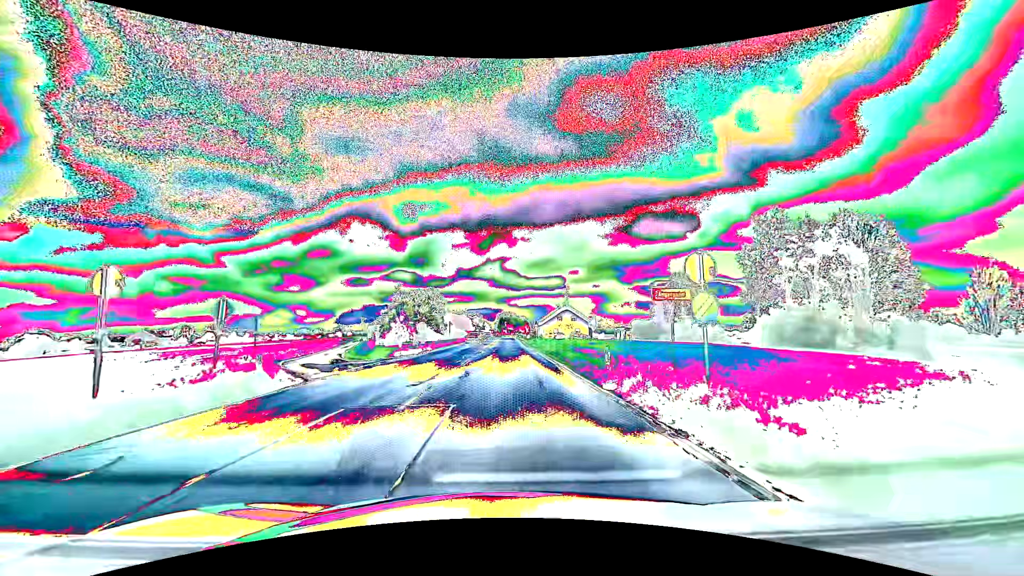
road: primary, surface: asphalt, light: Day
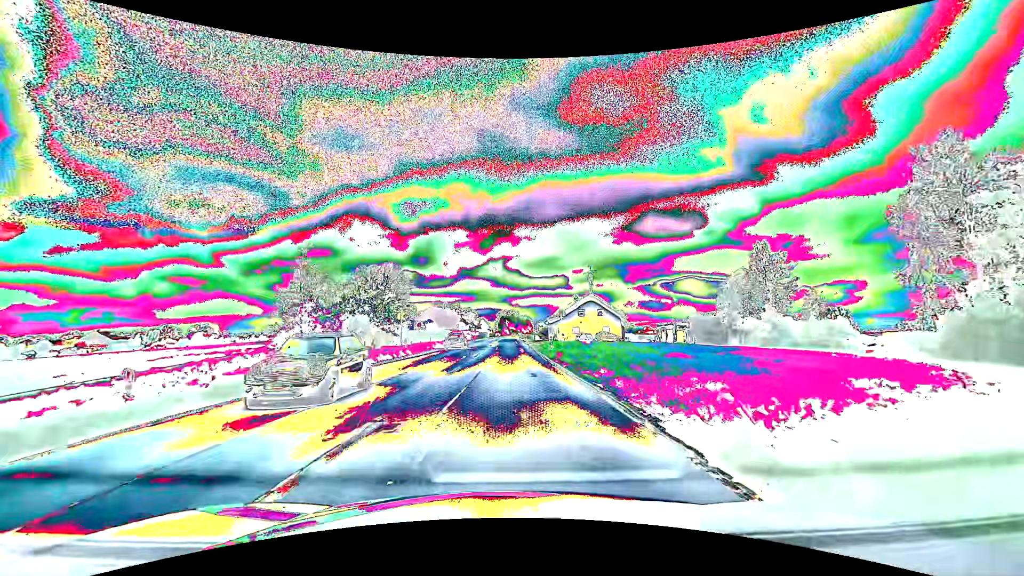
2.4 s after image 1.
(+0.1, +29.8) m; 0°
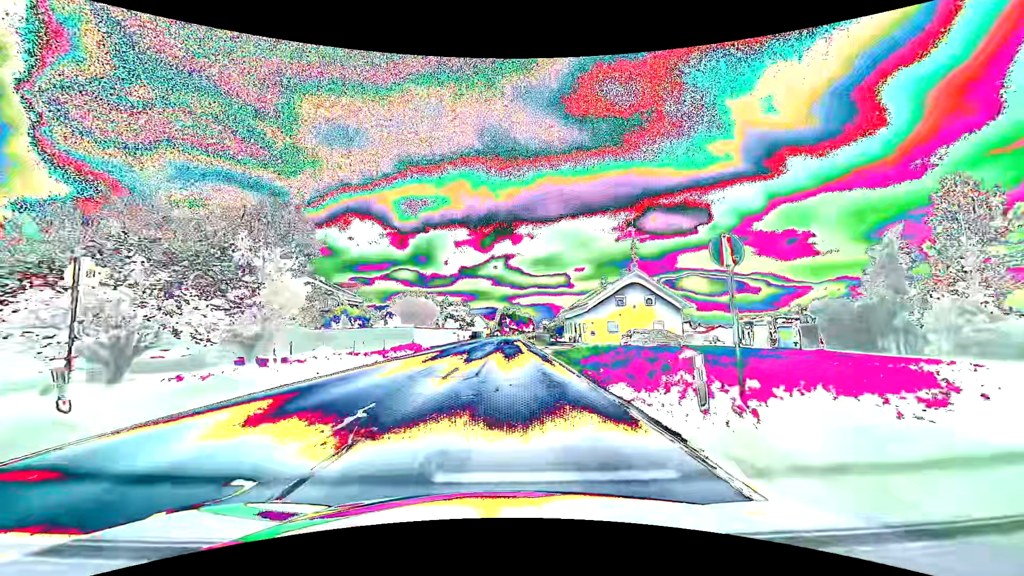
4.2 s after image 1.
(0.0, +26.4) m; 0°
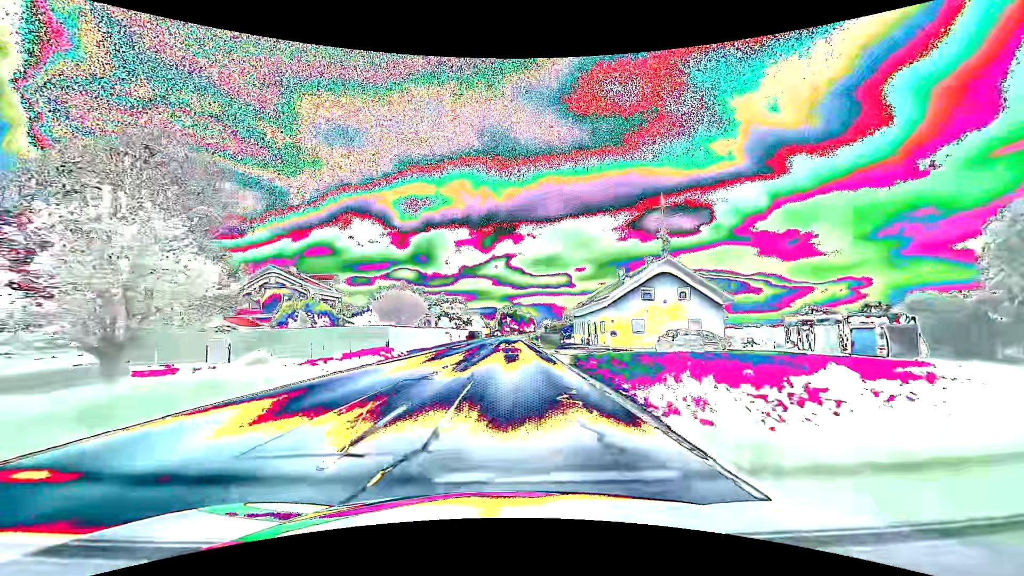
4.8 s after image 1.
(0.0, +9.5) m; 0°
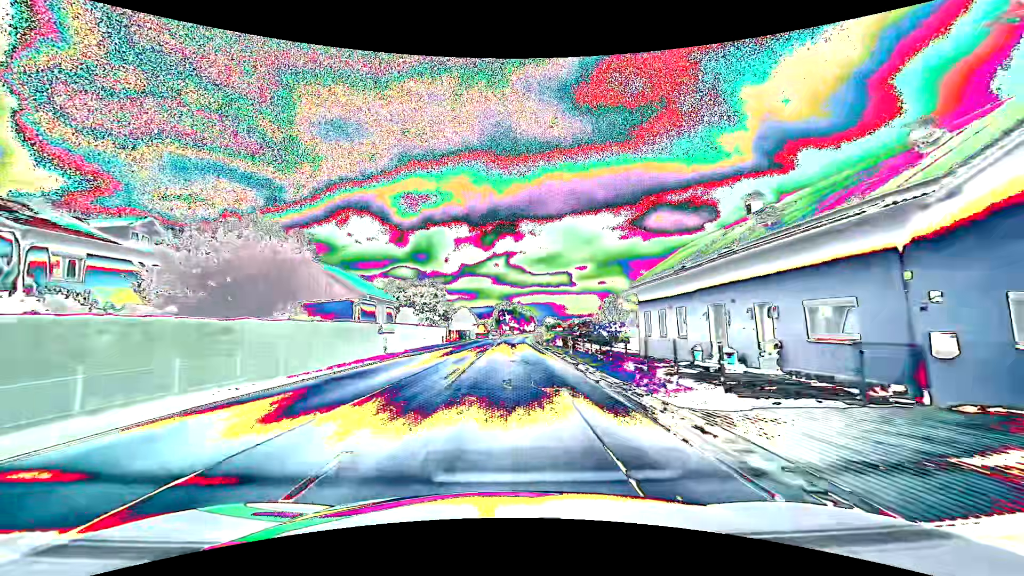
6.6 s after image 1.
(0.0, +30.4) m; 0°
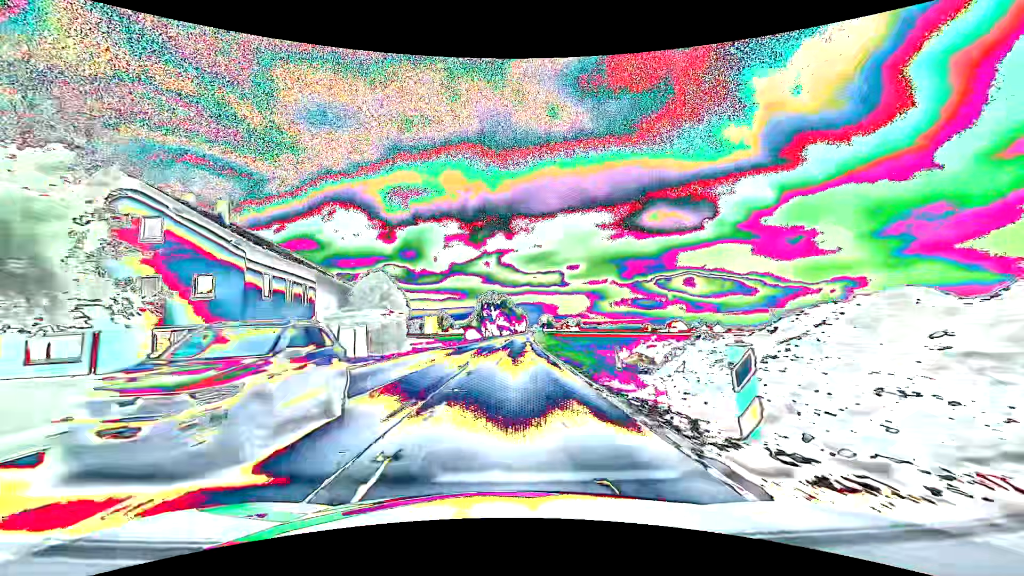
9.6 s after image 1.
(+0.6, +56.7) m; +1°
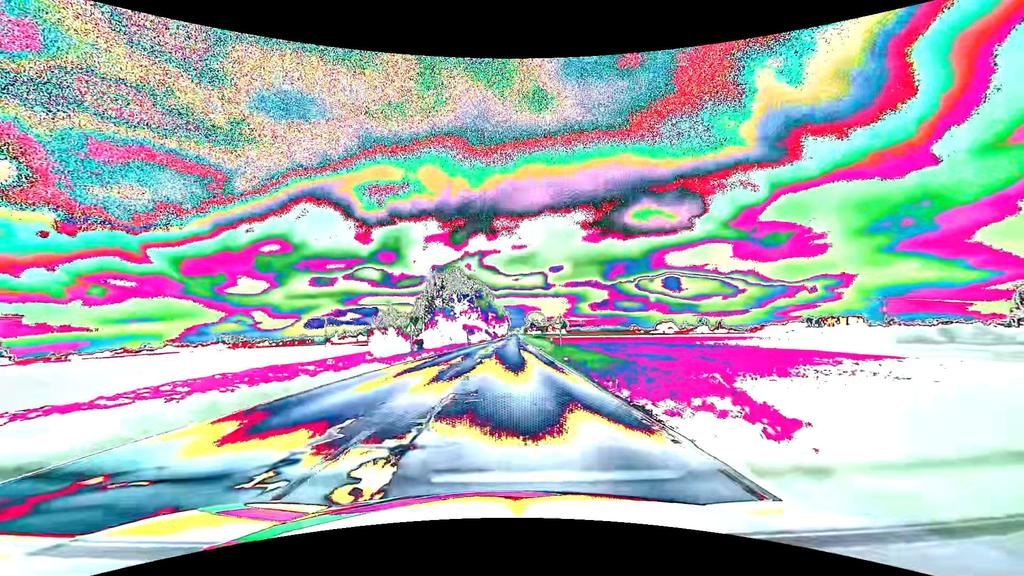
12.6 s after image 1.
(+1.2, +63.8) m; +2°
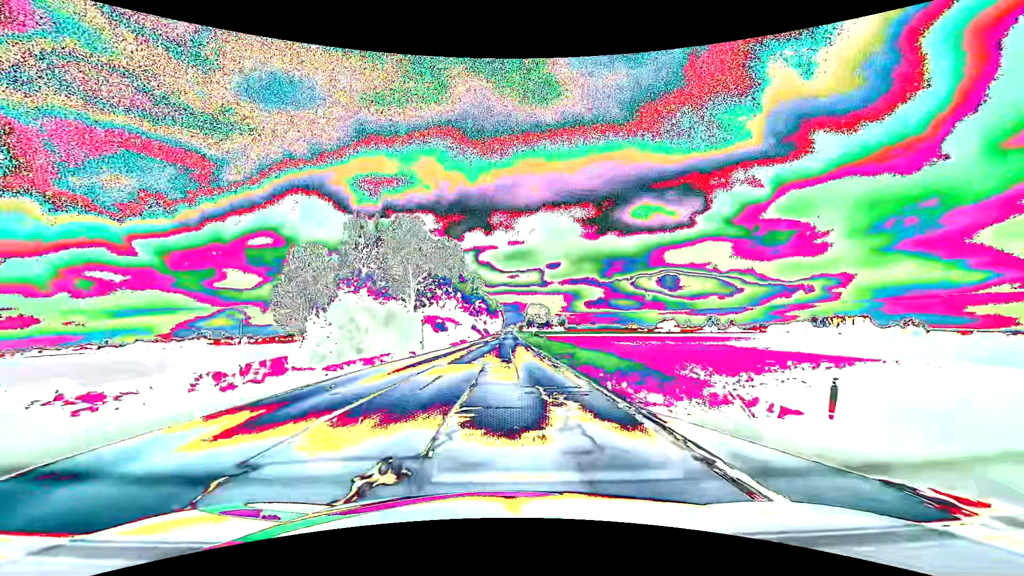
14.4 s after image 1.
(+0.4, +41.4) m; +1°
(0, +10) (0, +20) (0, +30) (0, +40) (0, +50) (0, +60) (0, +70) (0, +80) (0, +90) (0, +100) m
